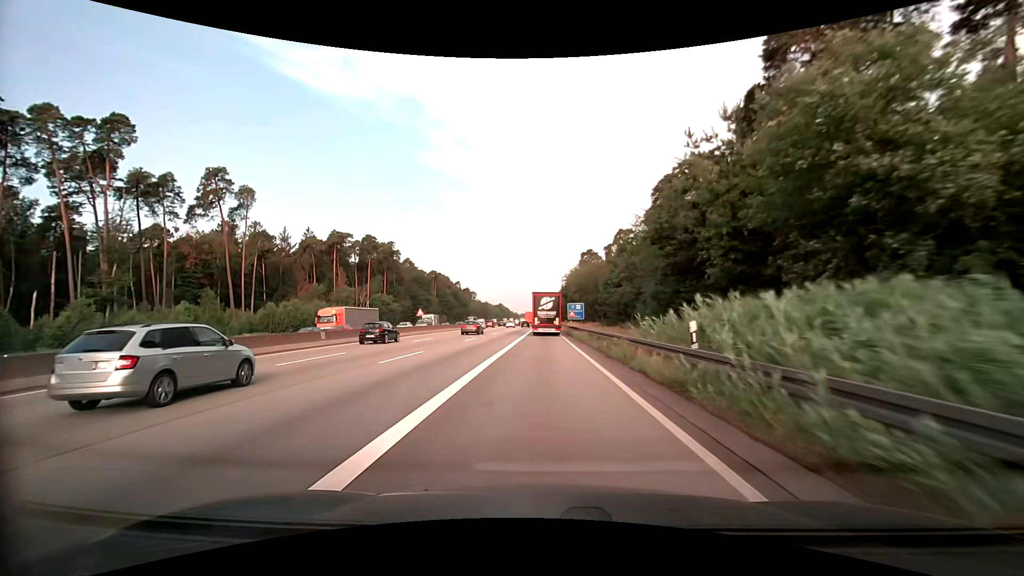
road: motorway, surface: asphalt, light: Day
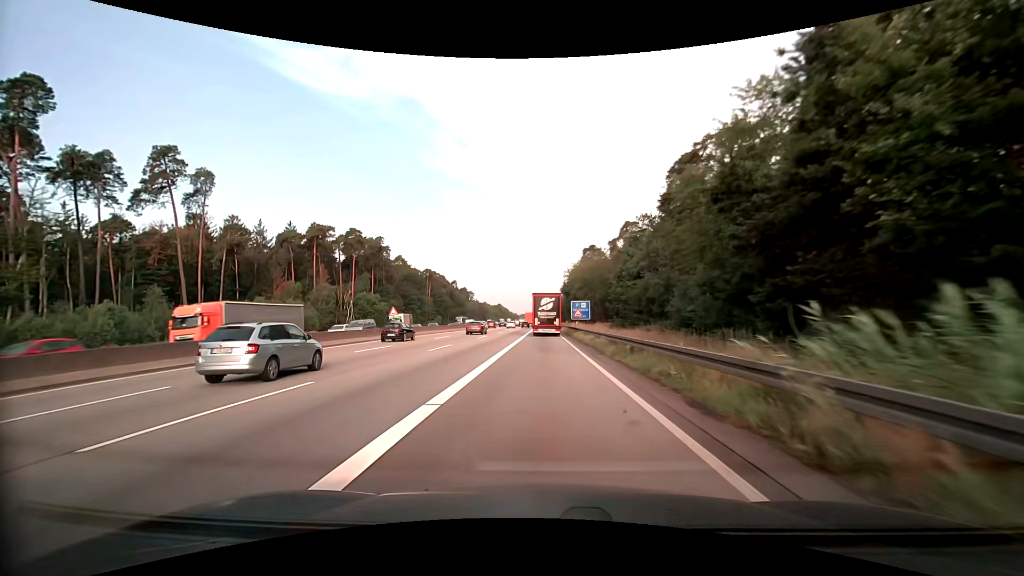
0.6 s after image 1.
(0.0, +10.9) m; 0°
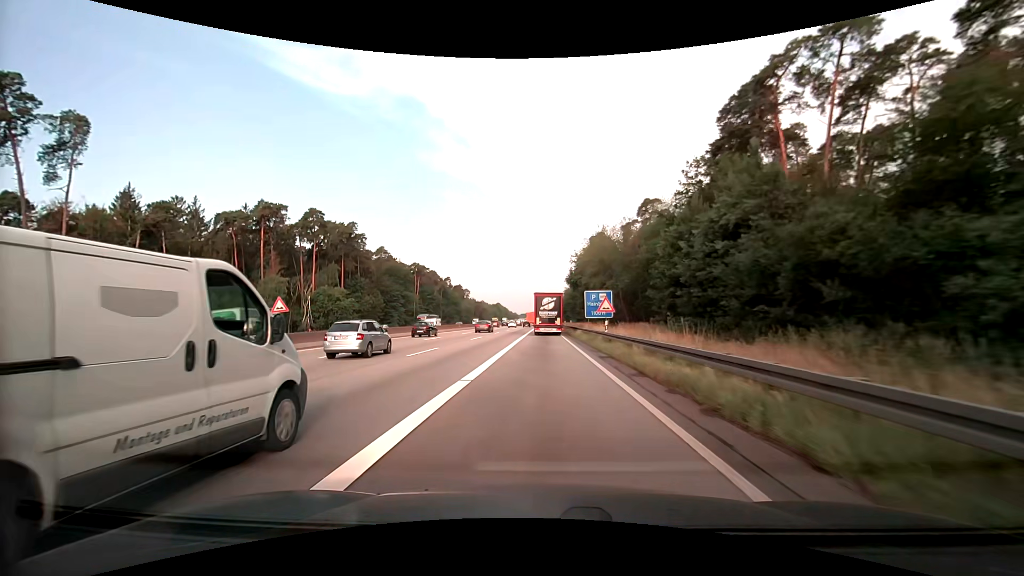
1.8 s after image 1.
(0.0, +22.1) m; 0°
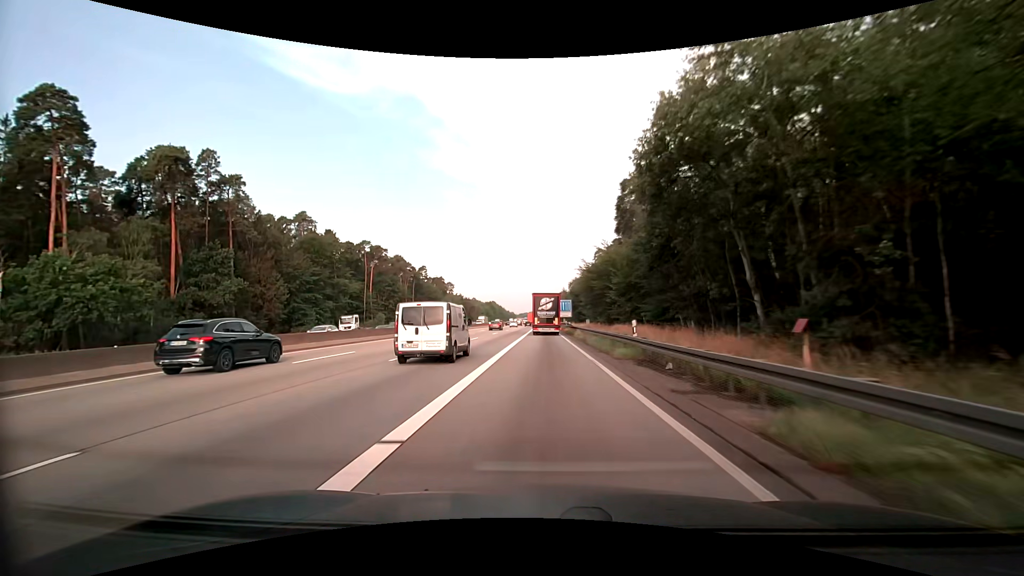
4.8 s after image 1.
(-0.1, +56.3) m; 0°
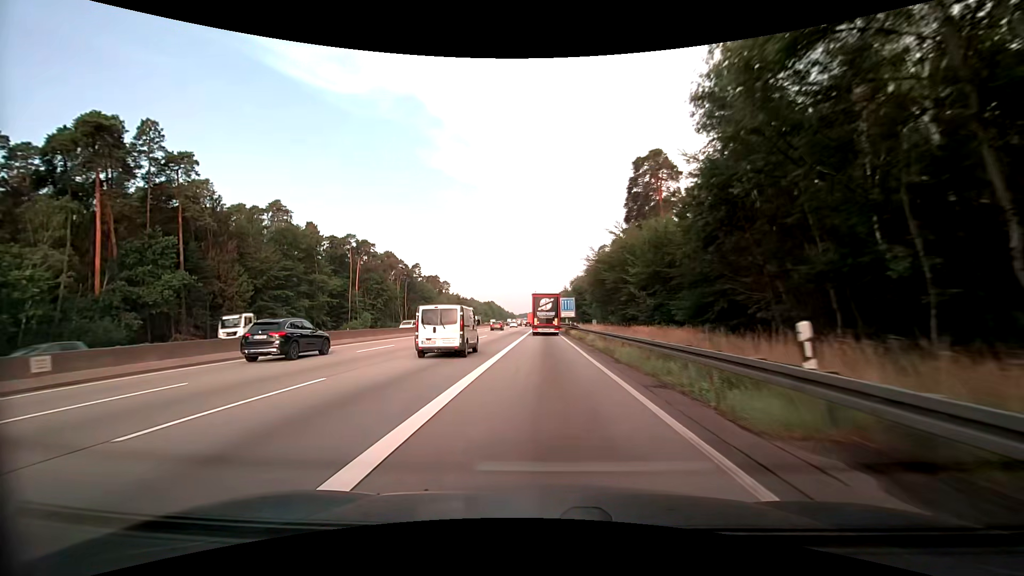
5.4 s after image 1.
(0.0, +11.4) m; 0°
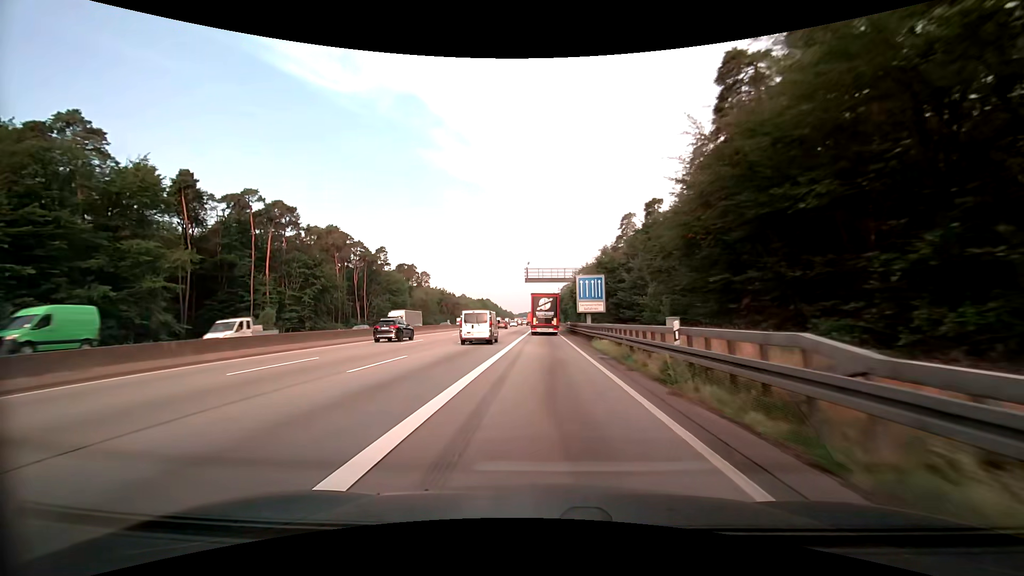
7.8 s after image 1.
(+0.4, +46.3) m; +1°
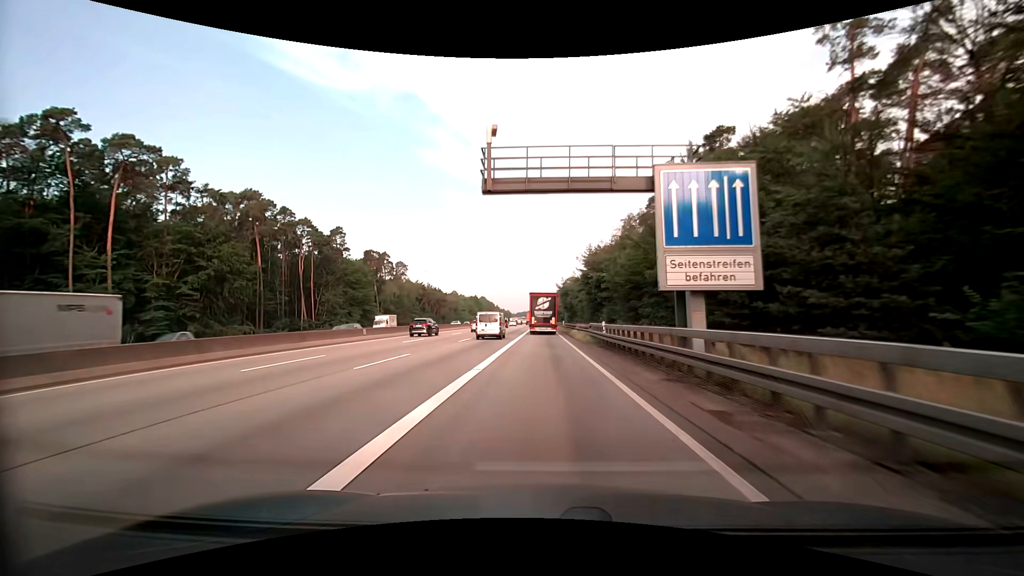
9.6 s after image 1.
(-0.1, +35.1) m; 0°
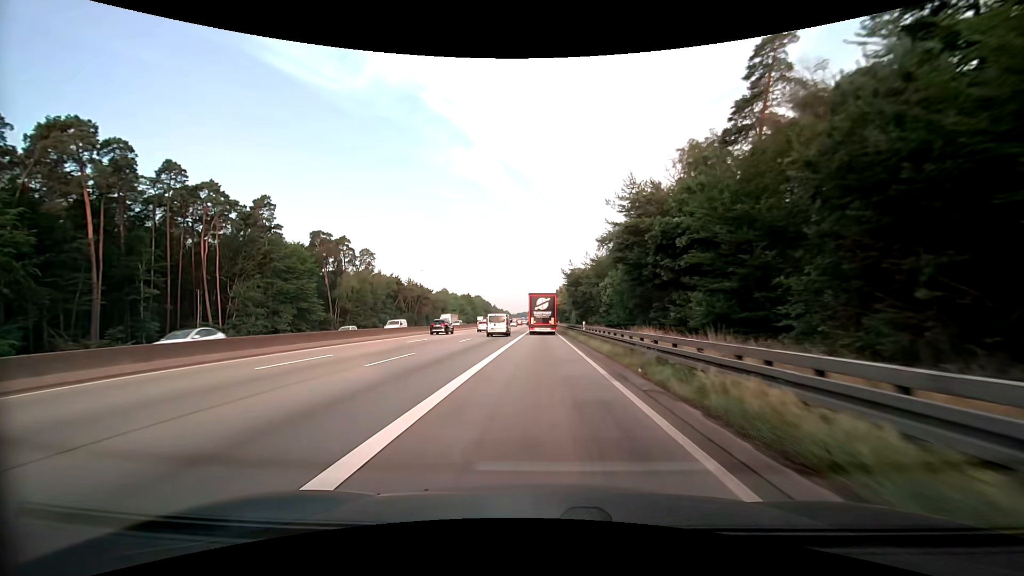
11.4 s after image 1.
(-0.3, +35.2) m; 0°
(0, +10) (0, +20) (0, +30) (0, +40) (0, +50) (0, +60) (0, +70) (0, +80) (0, +90) (0, +100) m
